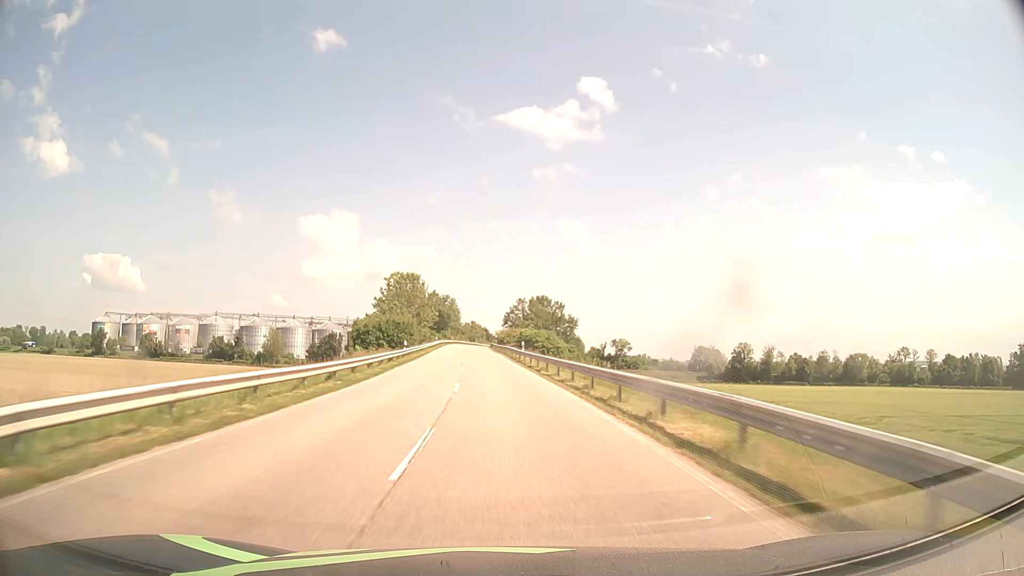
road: secondary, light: Day
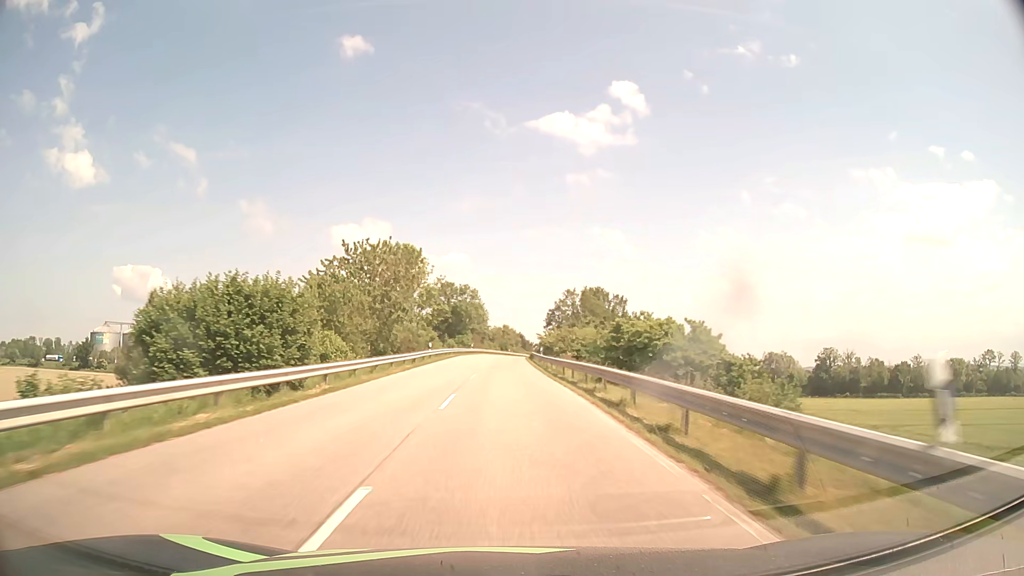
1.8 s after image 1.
(-1.4, +42.1) m; -3°
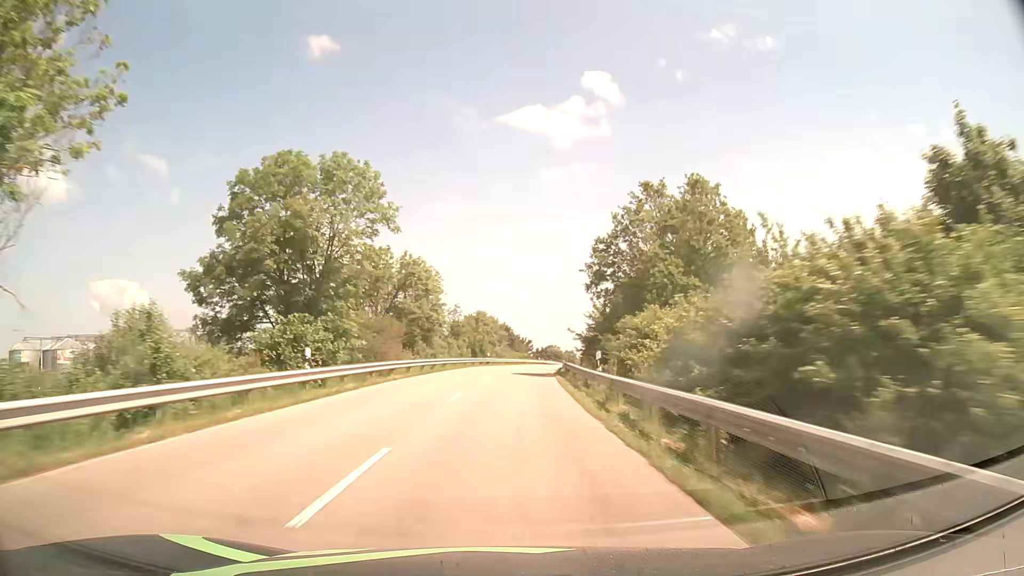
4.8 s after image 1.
(+0.4, +70.4) m; +2°
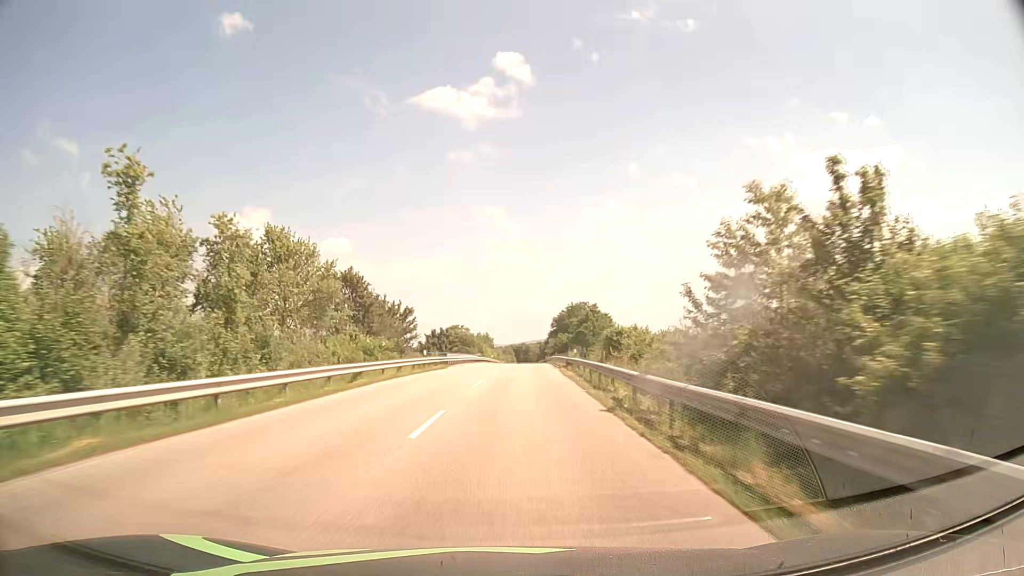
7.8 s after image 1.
(+4.2, +68.8) m; +8°
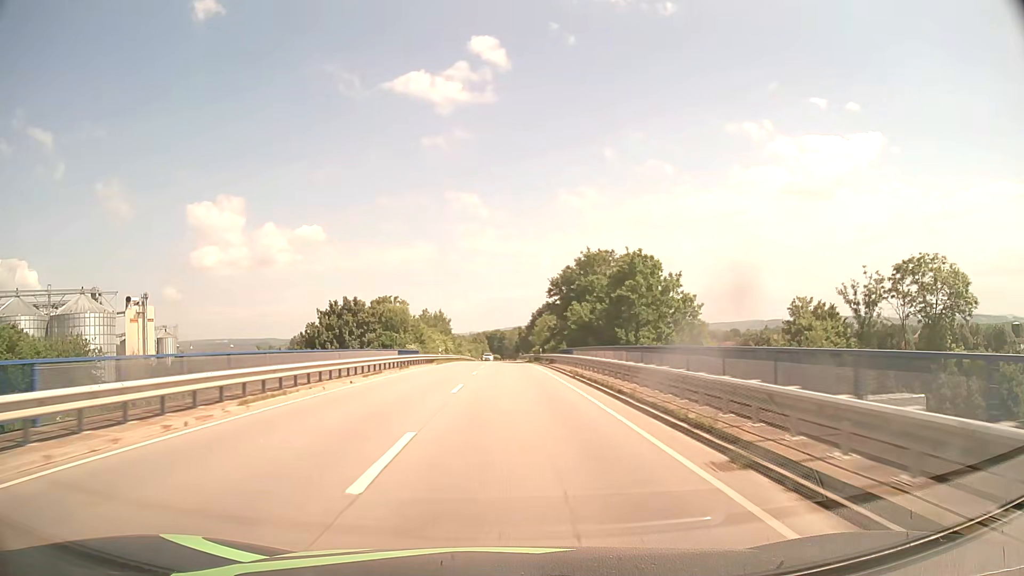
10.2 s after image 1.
(+1.6, +51.5) m; +2°
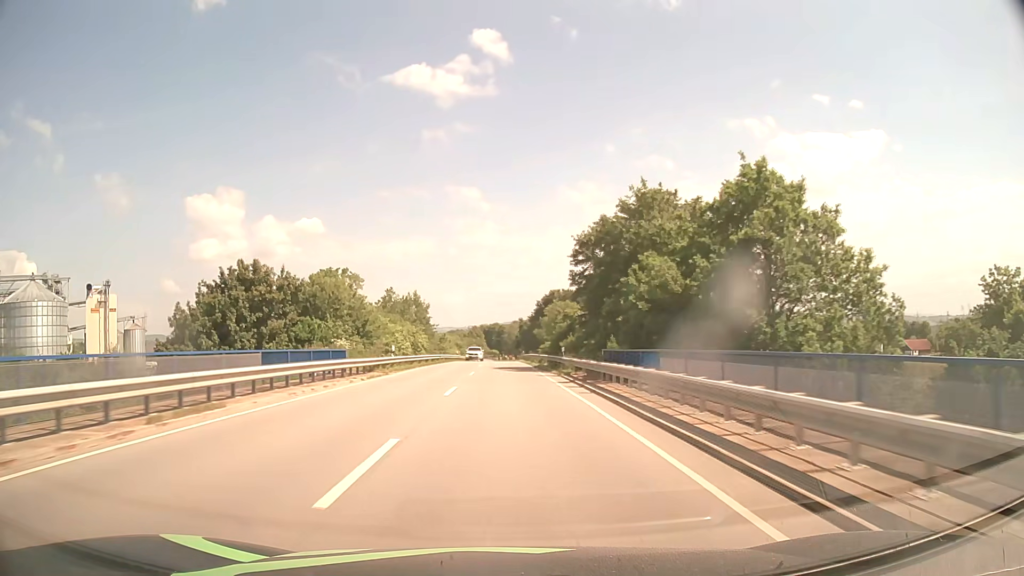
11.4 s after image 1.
(0.0, +24.3) m; 0°
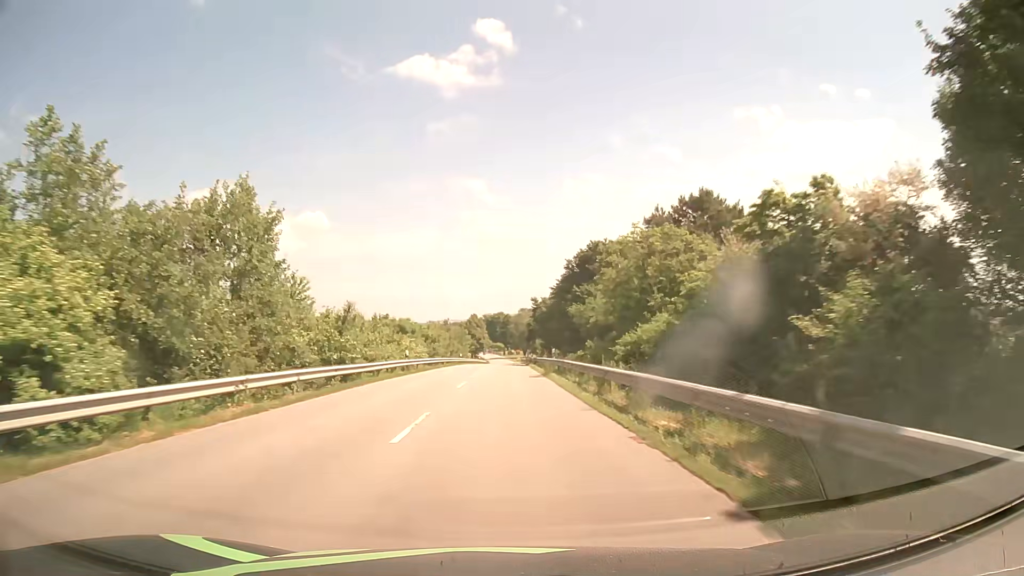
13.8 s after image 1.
(-0.1, +45.8) m; 0°
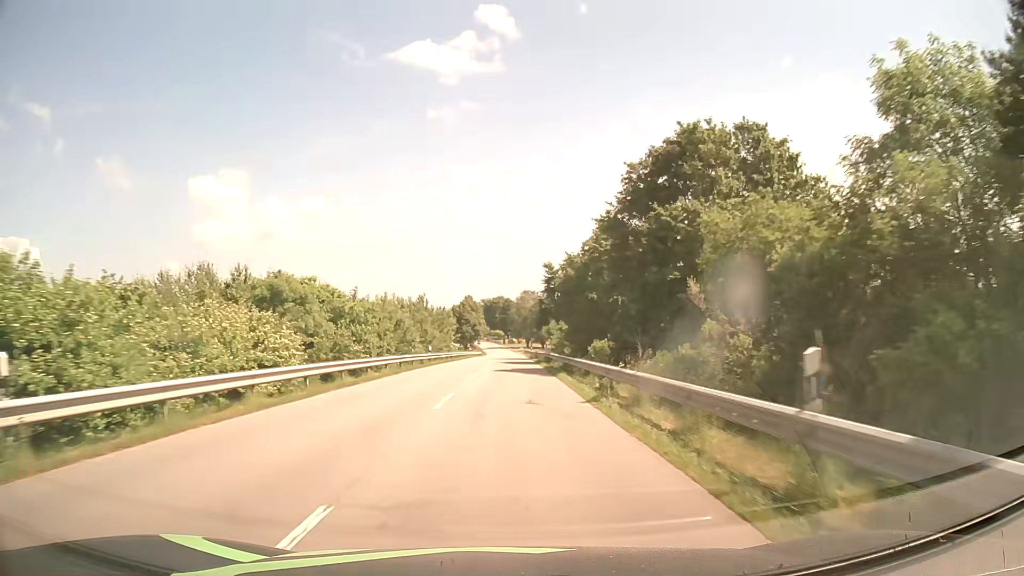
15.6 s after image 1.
(-0.1, +31.8) m; 0°
(0, +10) (0, +20) (0, +30) (0, +40) (0, +50) (0, +60) (0, +70) (+1, +80) (+1, +90) (+1, +100) m
